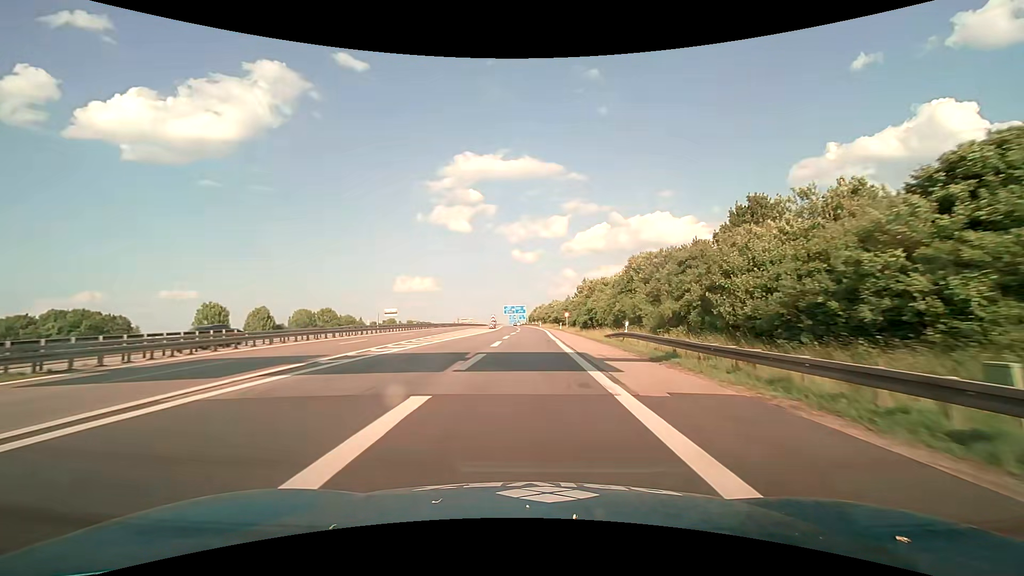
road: motorway_link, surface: asphalt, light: Day
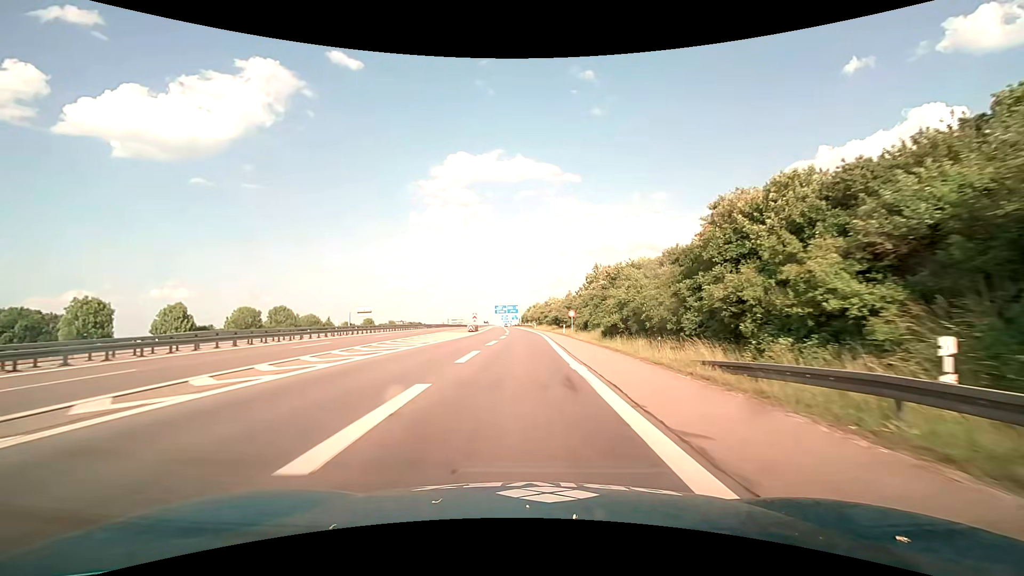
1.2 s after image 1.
(+0.2, +21.0) m; +1°
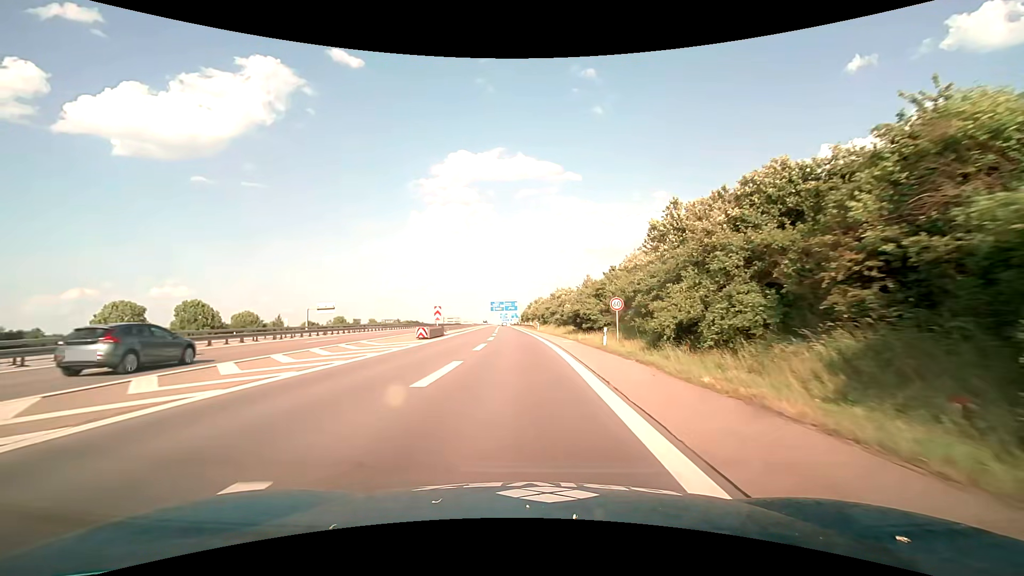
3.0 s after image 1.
(0.0, +29.9) m; 0°
(0, +10) (0, +20) (-1, +30) (-1, +40) (-2, +50) (-2, +60) (-3, +70) (-4, +80) (-4, +90) (-5, +100) m
